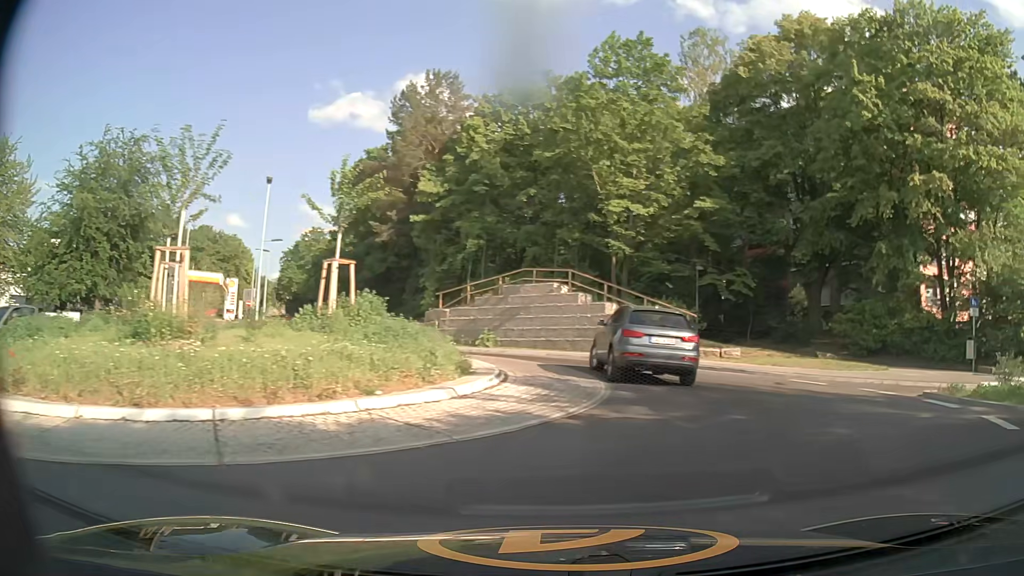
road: secondary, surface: asphalt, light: Day
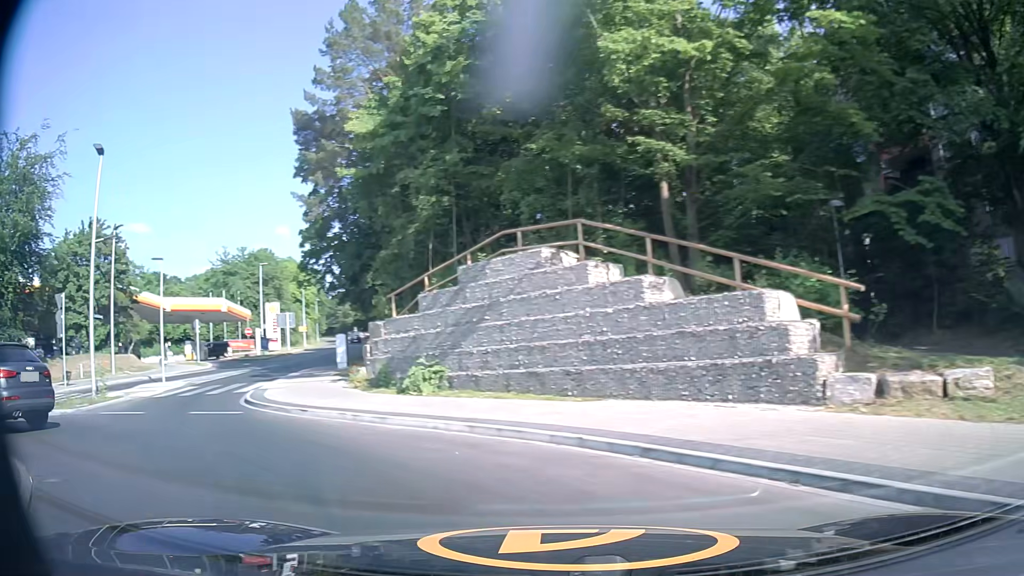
(+3.3, +16.7) m; -9°
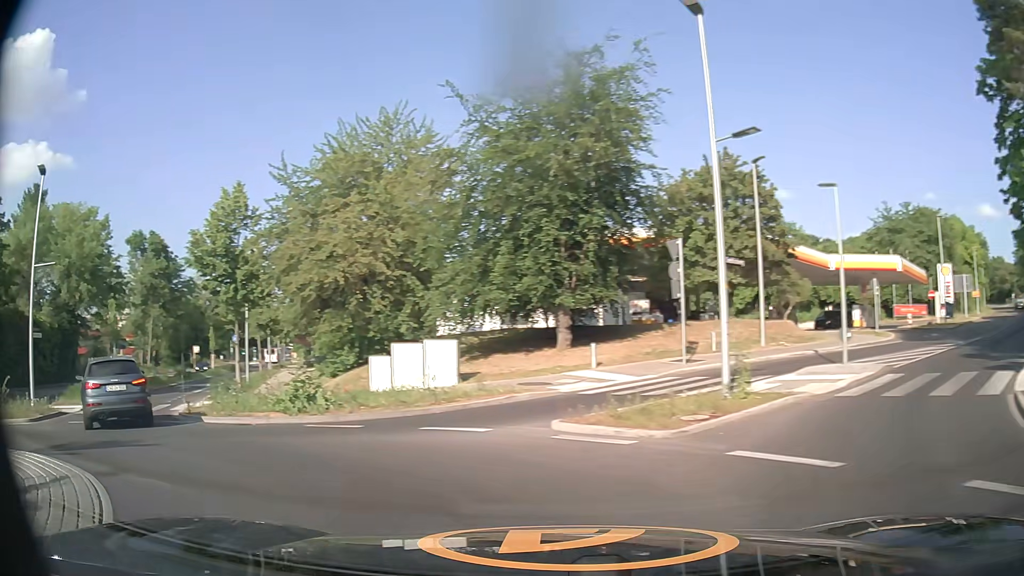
(-4.5, +8.1) m; -56°
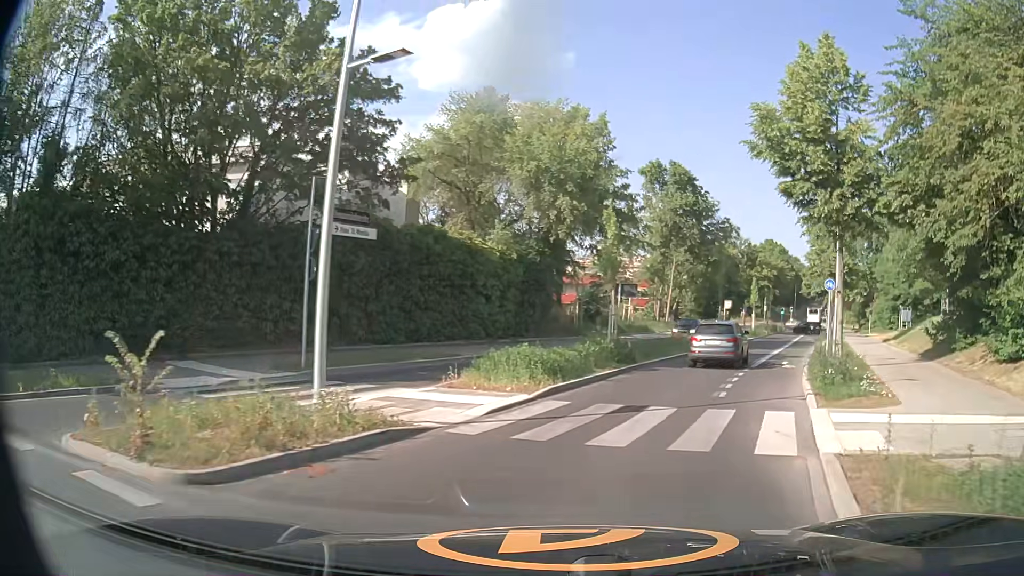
(-8.3, +13.1) m; -46°
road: tertiary
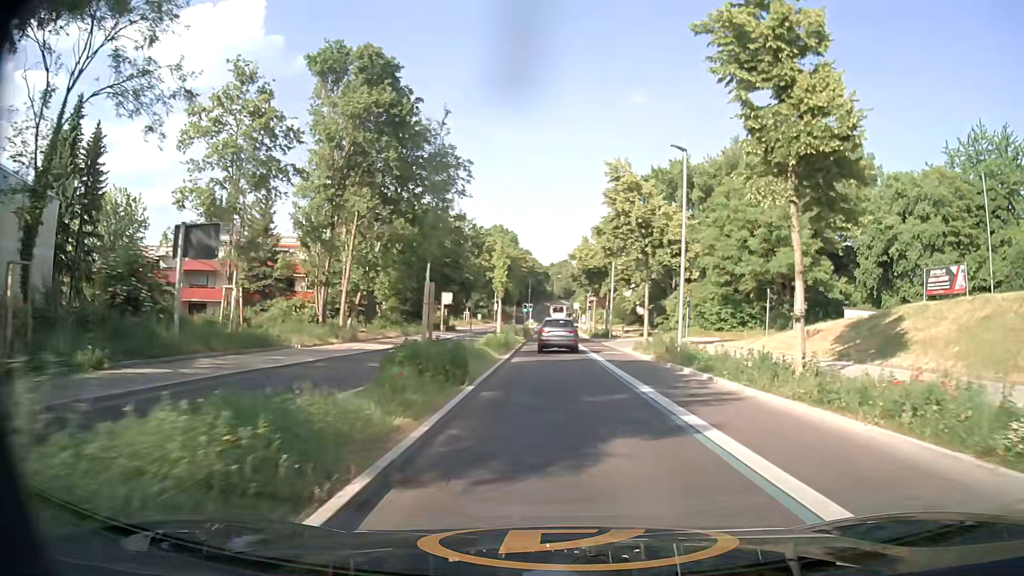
(+7.4, +30.3) m; +24°
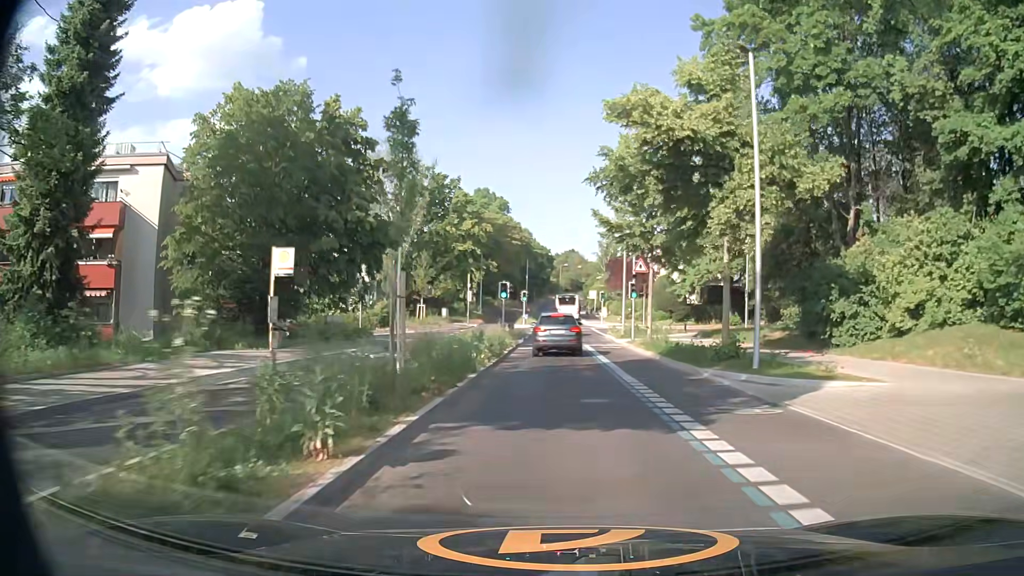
(+0.4, +37.7) m; 0°
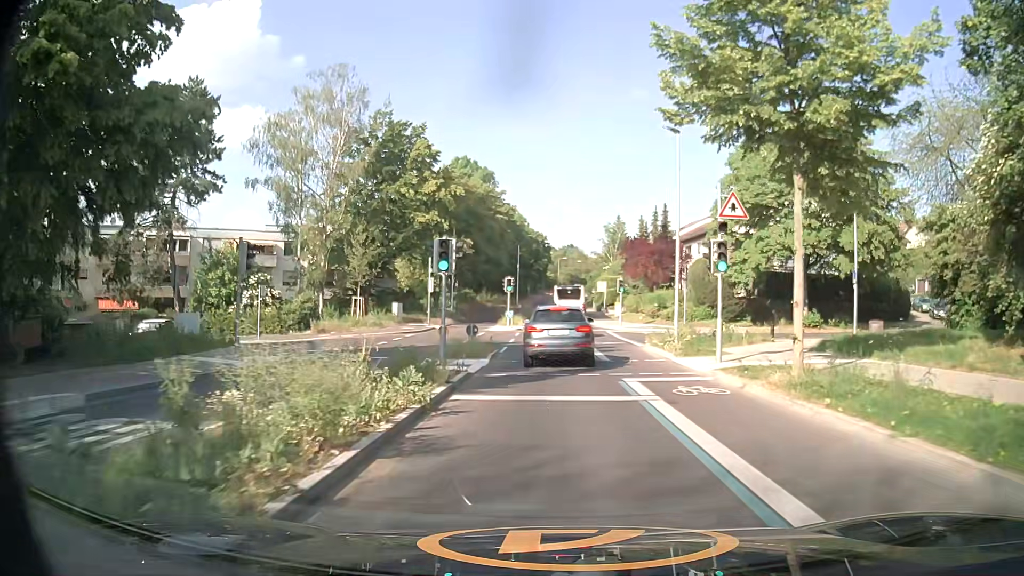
(0.0, +19.5) m; 0°
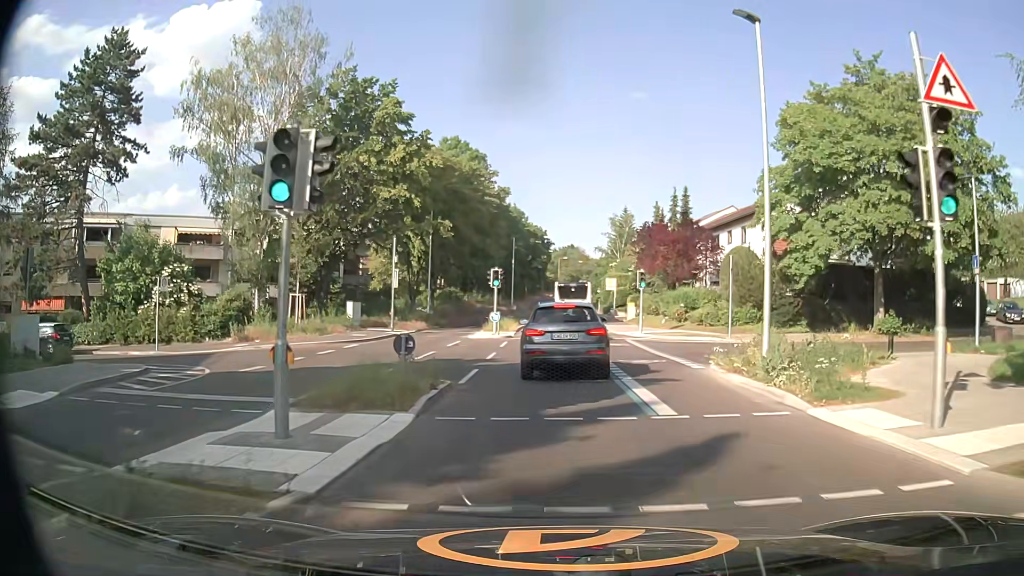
(0.0, +10.4) m; -1°
(0, +10) (0, +20) (0, +30) (+1, +40) (+1, +50) (+1, +60) (+2, +70) (+2, +80) (+2, +90) (+2, +100) m
